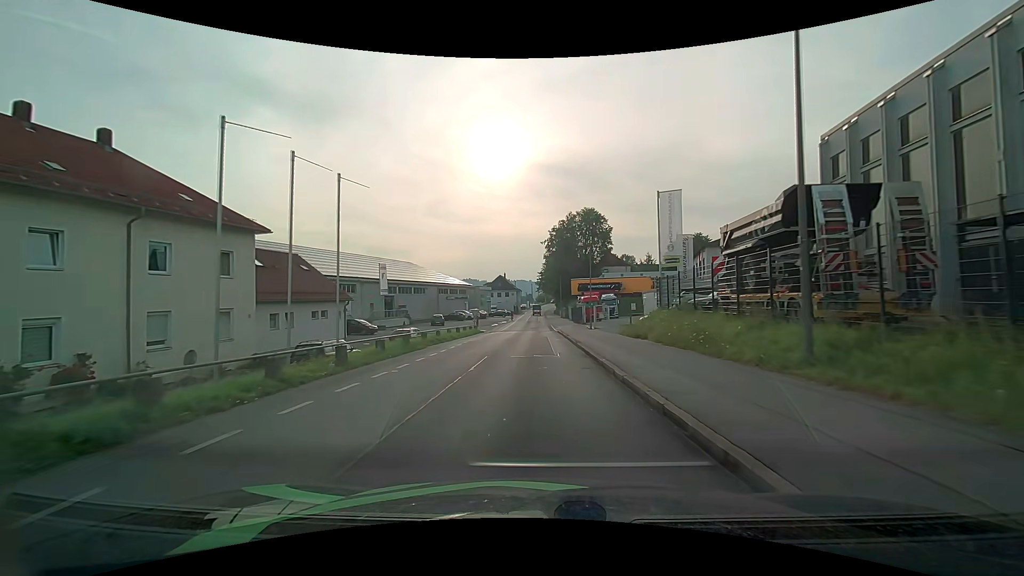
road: residential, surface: asphalt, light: Day
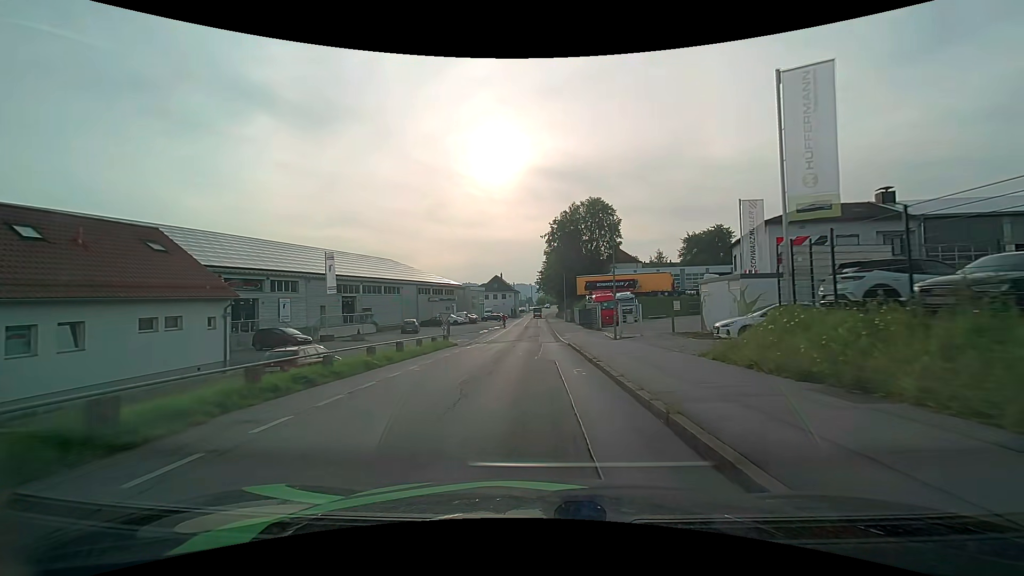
(0.0, +14.8) m; 0°
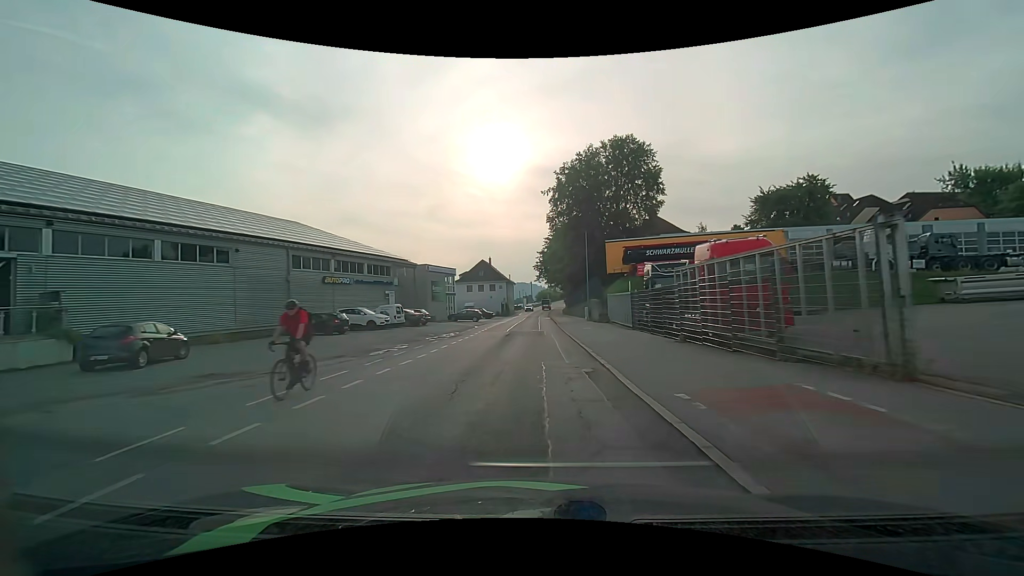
(+0.1, +37.1) m; 0°
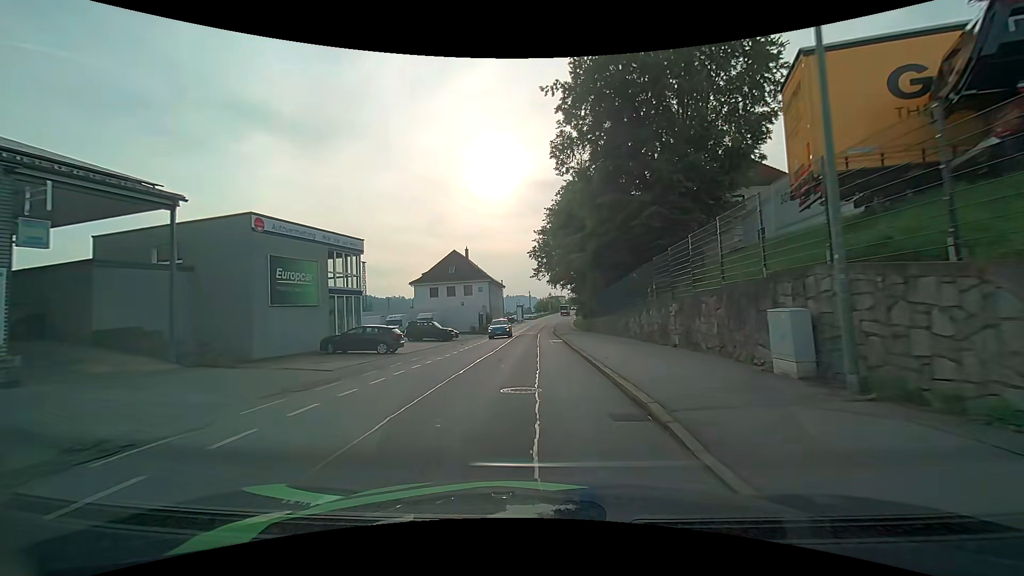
(0.0, +36.3) m; 0°
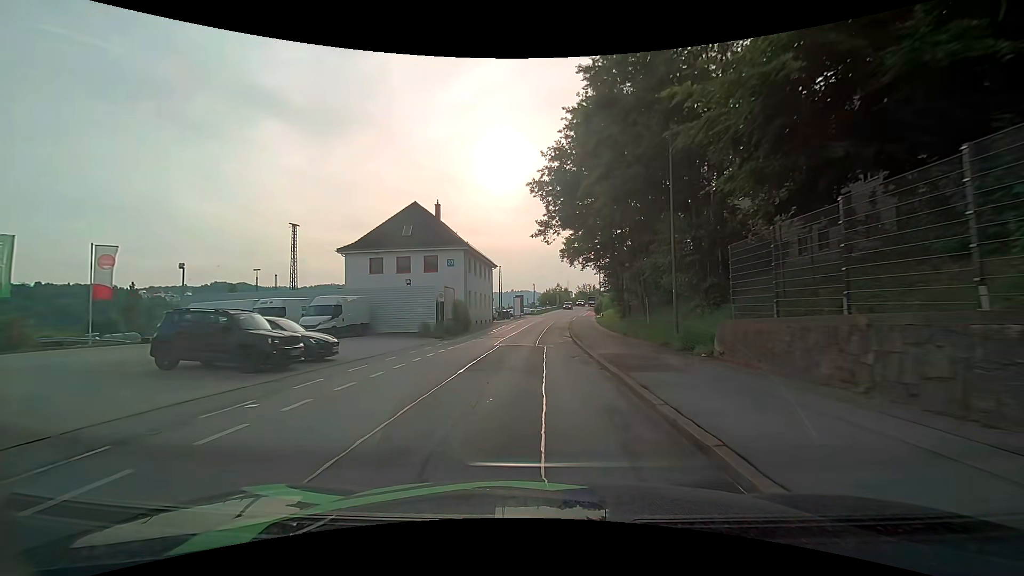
(-0.1, +28.0) m; 0°
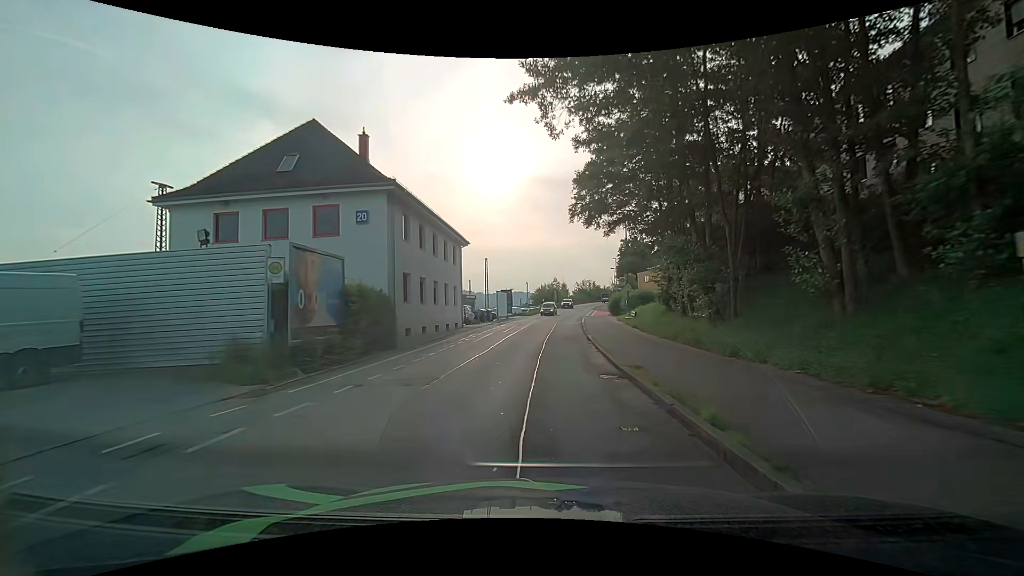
(0.0, +21.2) m; +2°
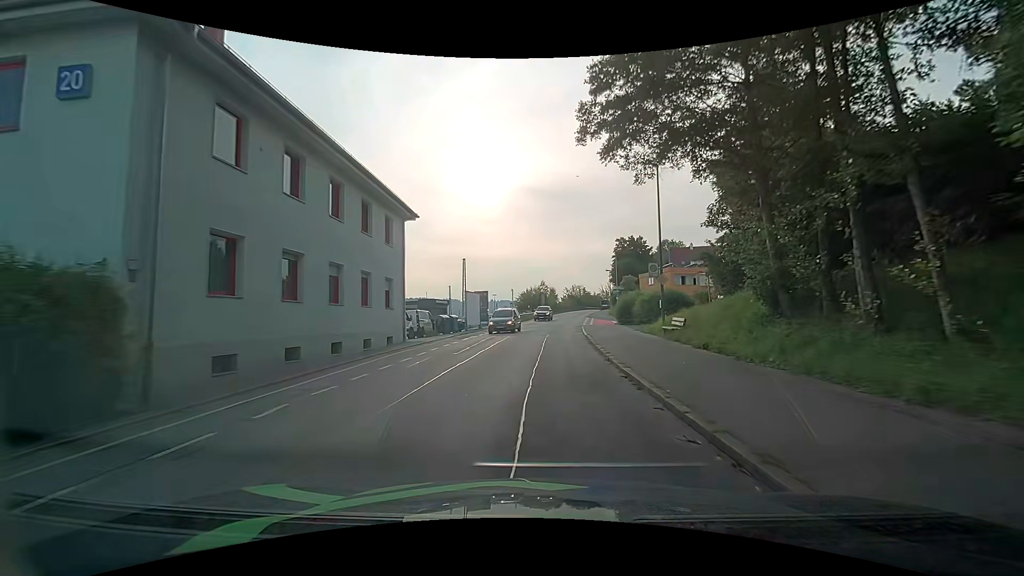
(-0.1, +14.1) m; +1°
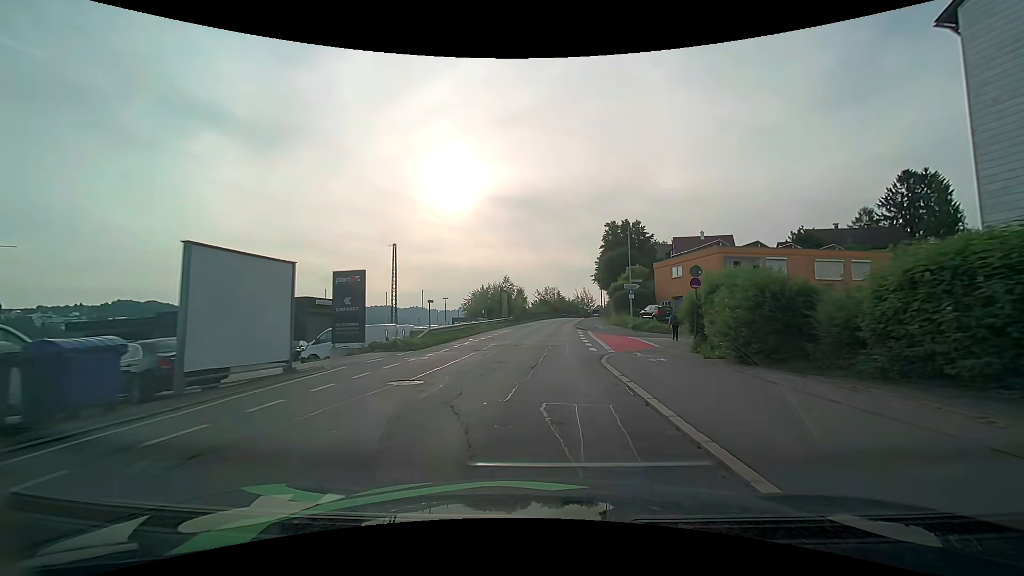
(+0.6, +29.0) m; +3°
(0, +10) (0, +20) (+1, +30) (+1, +40) (+2, +50) (+3, +60) (+4, +70) (+5, +80) (+6, +90) (+8, +100) m
